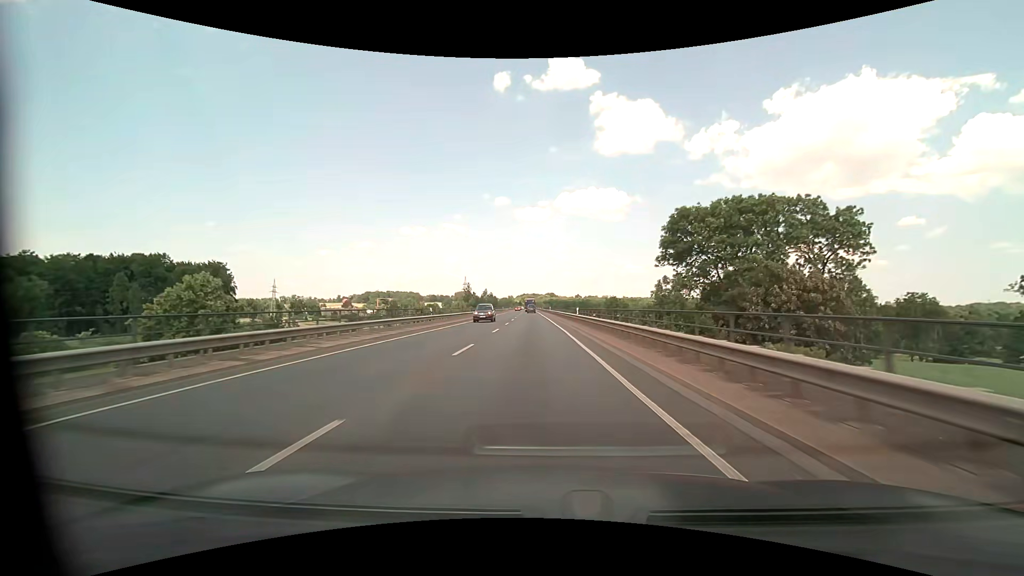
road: primary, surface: asphalt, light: Day
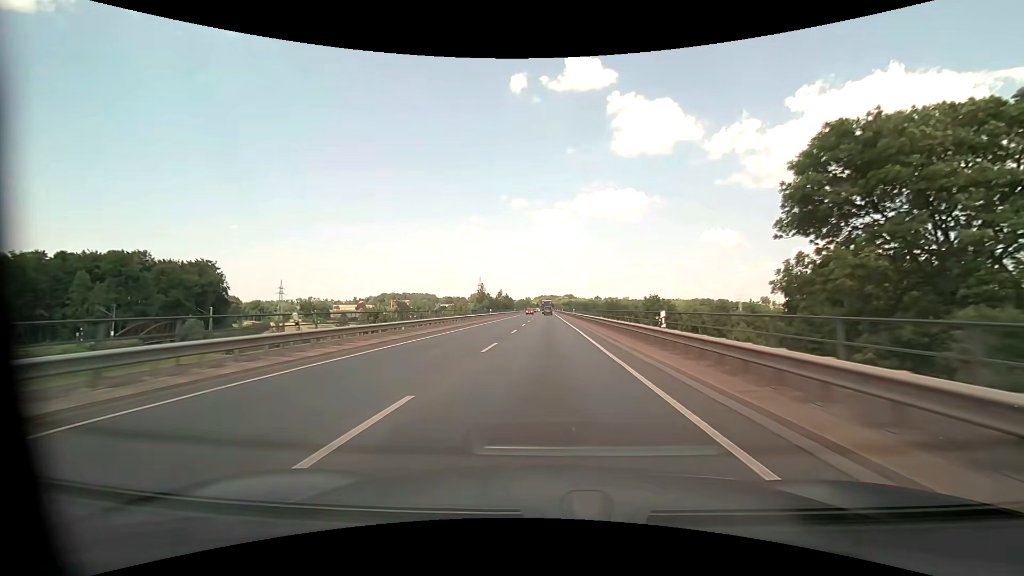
(-0.5, +22.8) m; -2°
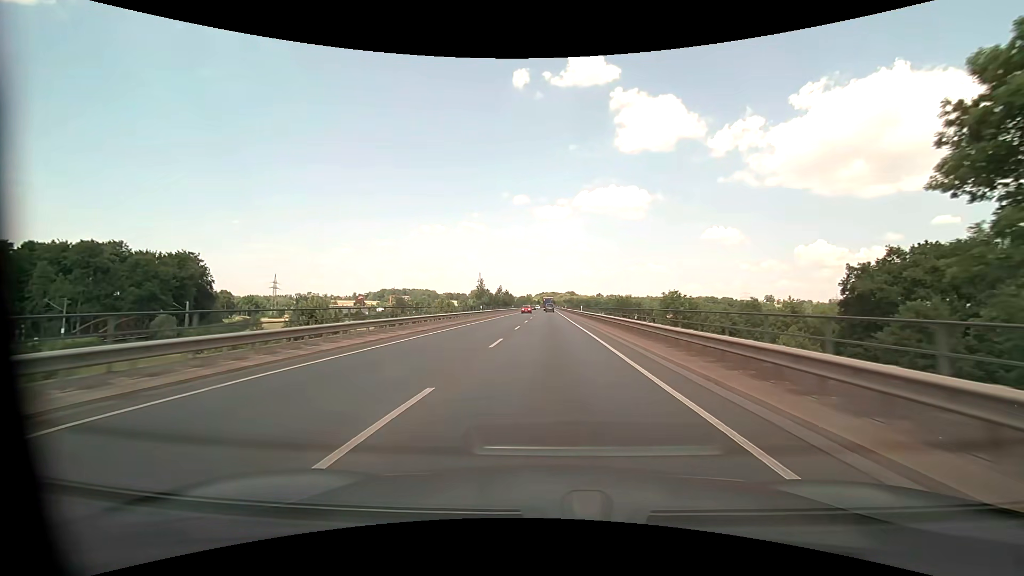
(0.0, +11.6) m; 0°
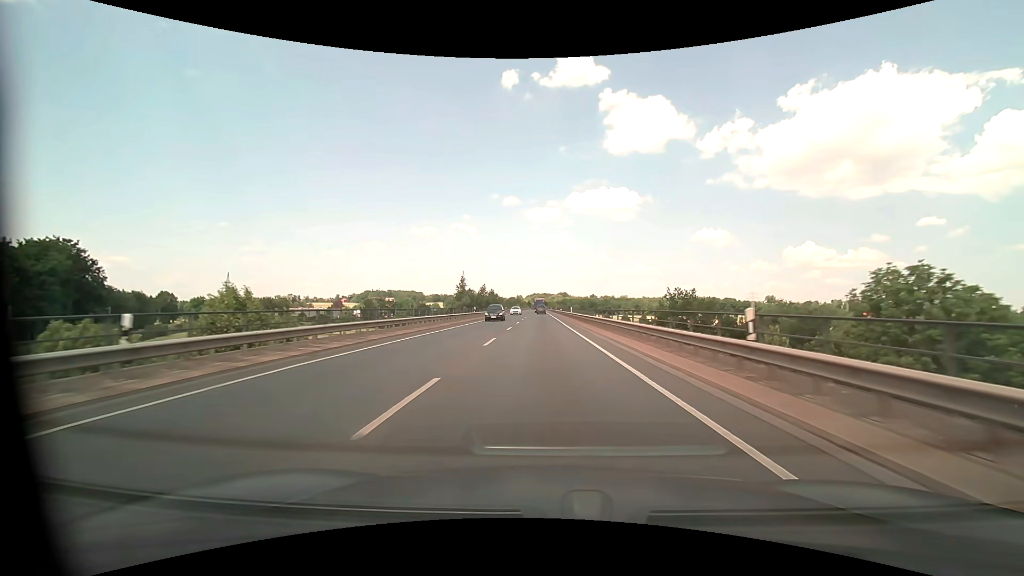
(+0.5, +47.1) m; +1°
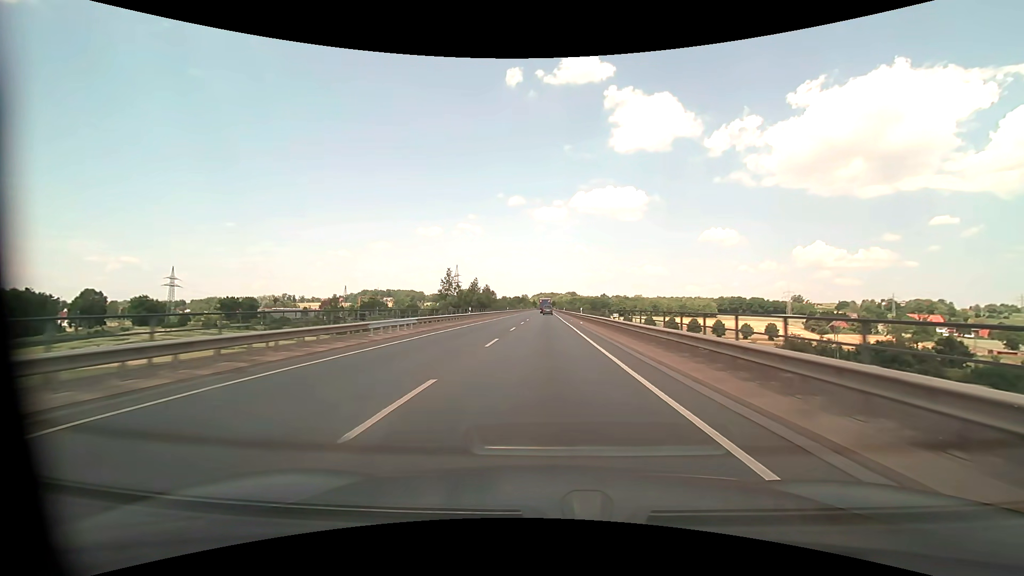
(-0.4, +60.3) m; -1°
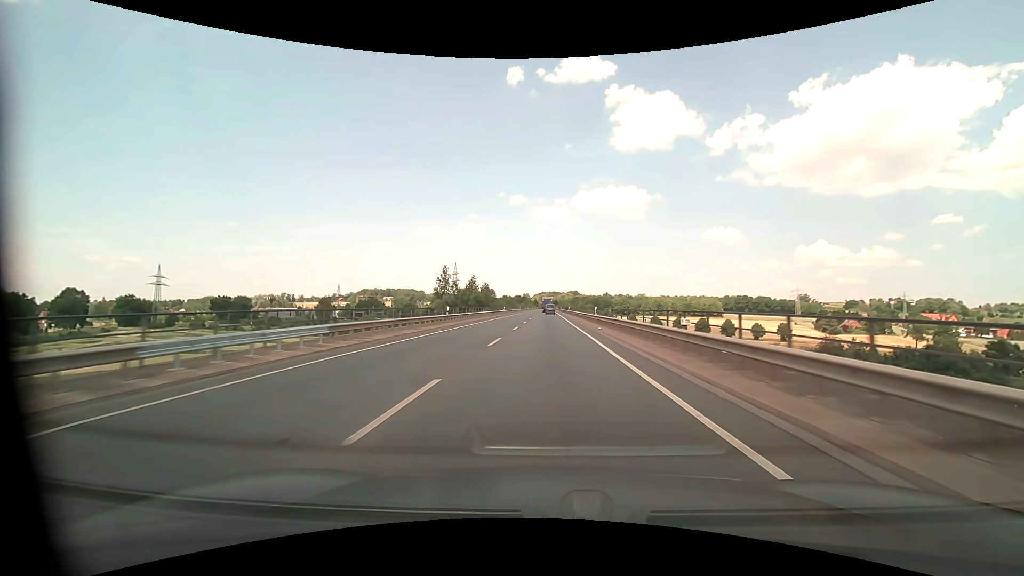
(0.0, +12.2) m; 0°
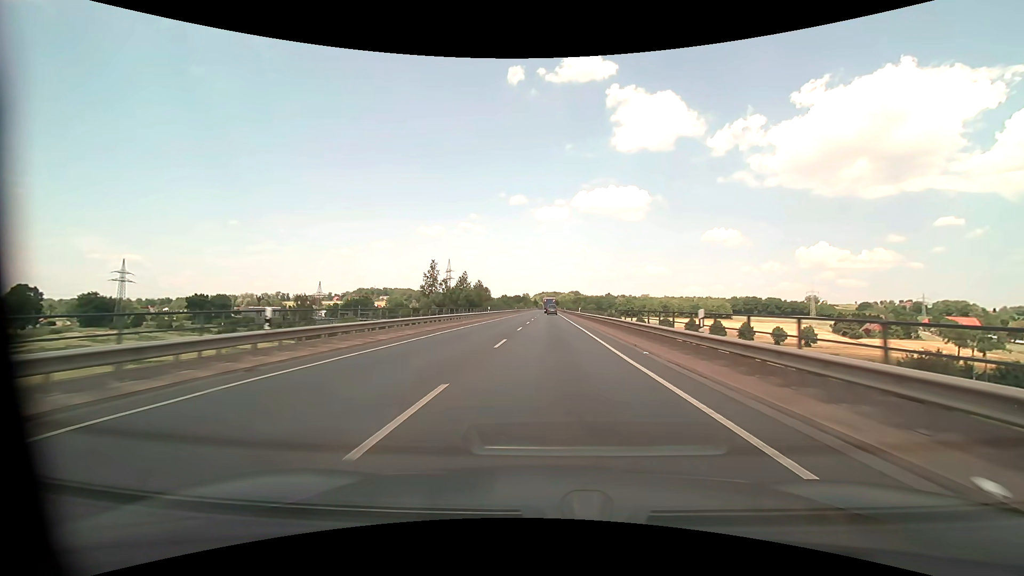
(0.0, +24.5) m; 0°
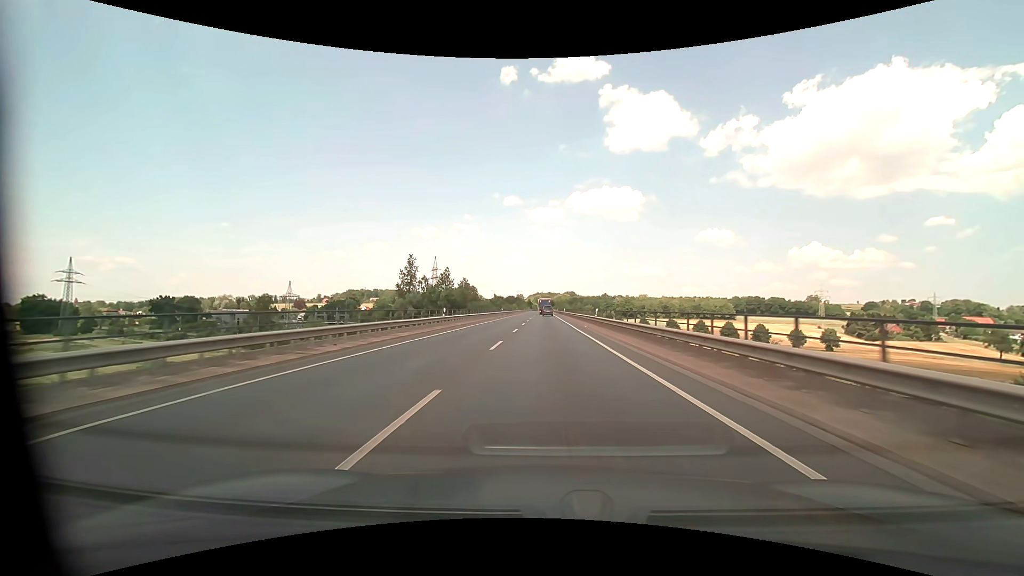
(+0.1, +24.6) m; +1°
(0, +10) (0, +20) (0, +30) (0, +40) (0, +50) (0, +60) (0, +70) (0, +80) (0, +90) (0, +100) m
